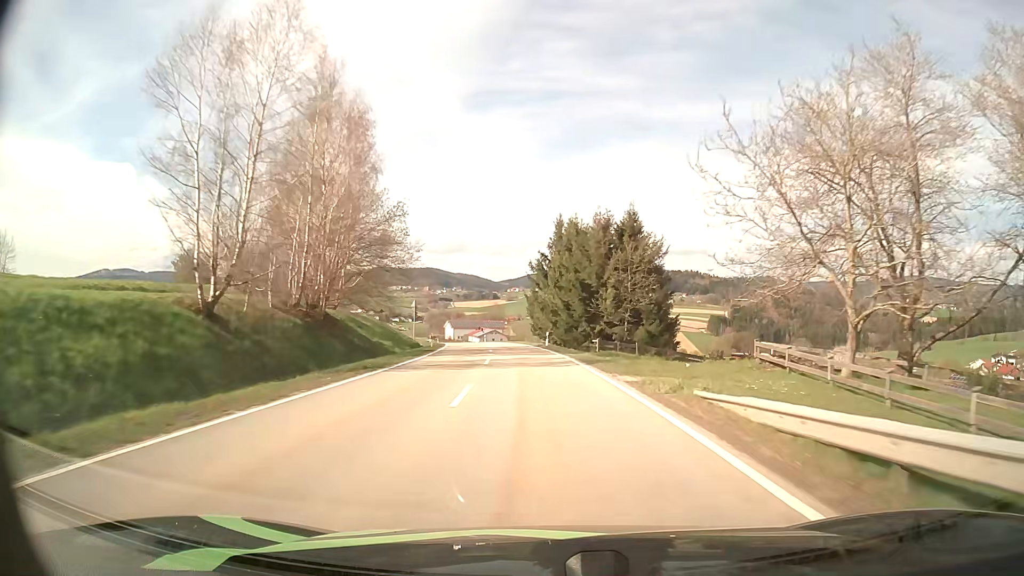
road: secondary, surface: asphalt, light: Day
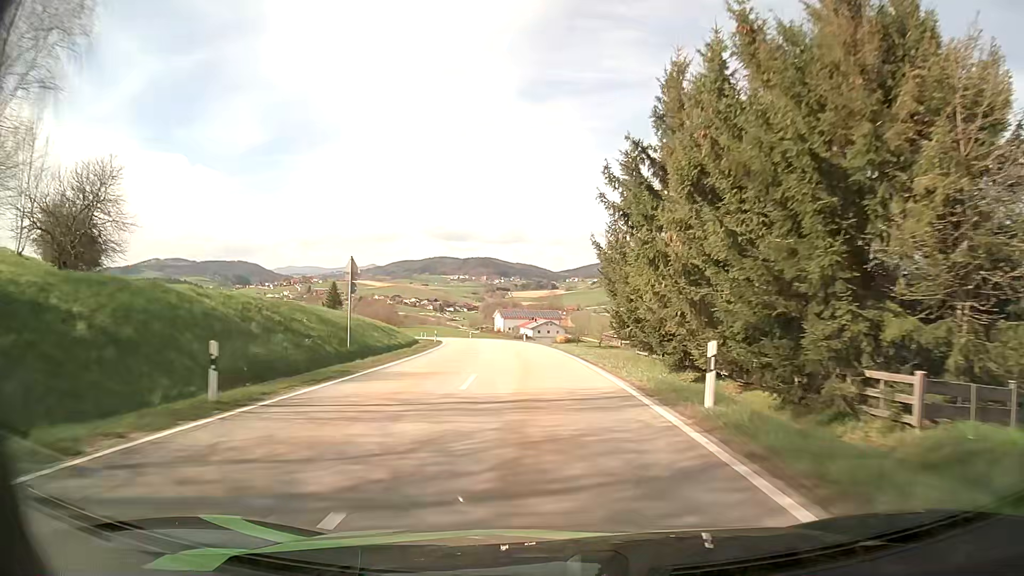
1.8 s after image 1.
(-1.5, +36.3) m; -5°
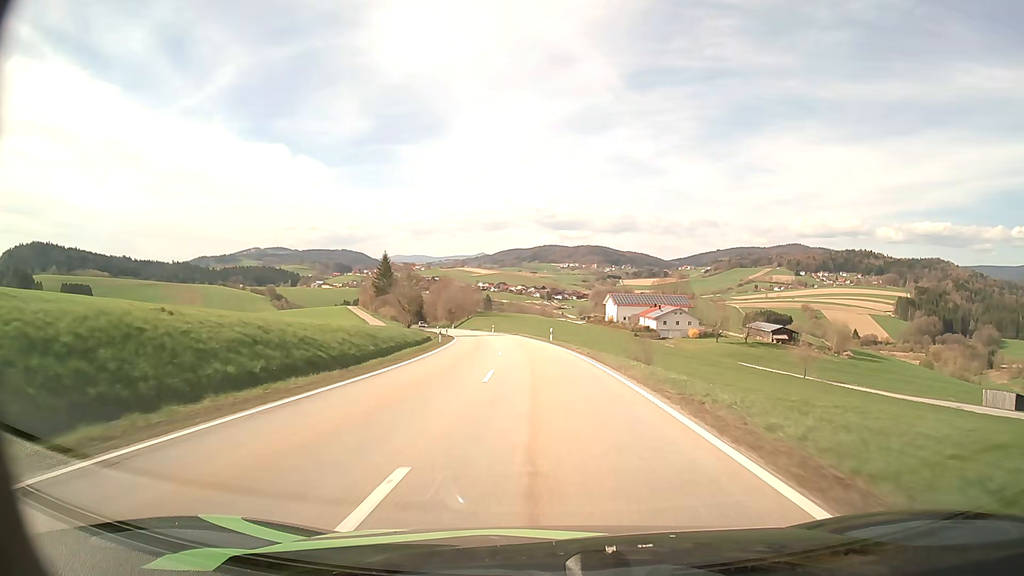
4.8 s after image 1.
(-4.4, +60.8) m; -9°
(0, +10) (-1, +20) (-1, +30) (-2, +40) (-3, +50) (-4, +60) (-5, +70) (-7, +80) (-9, +89) (-11, +99) m
